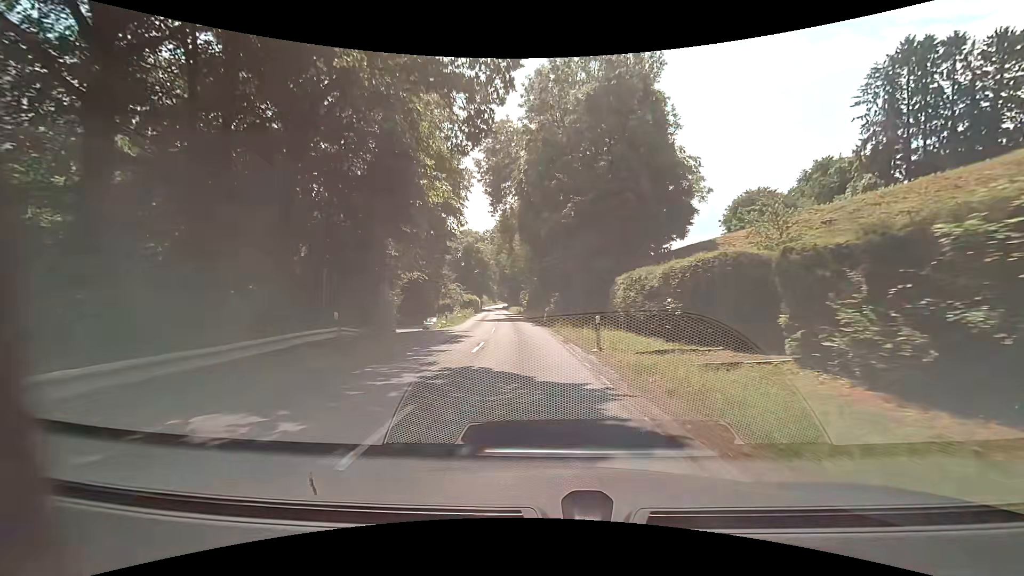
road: secondary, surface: asphalt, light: Day
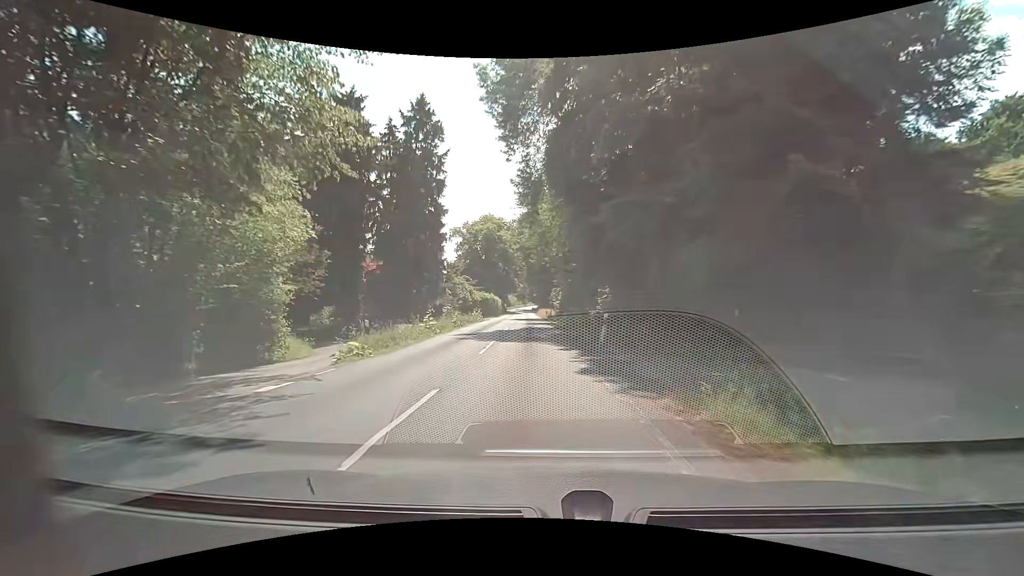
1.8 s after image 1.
(-0.9, +22.9) m; -4°
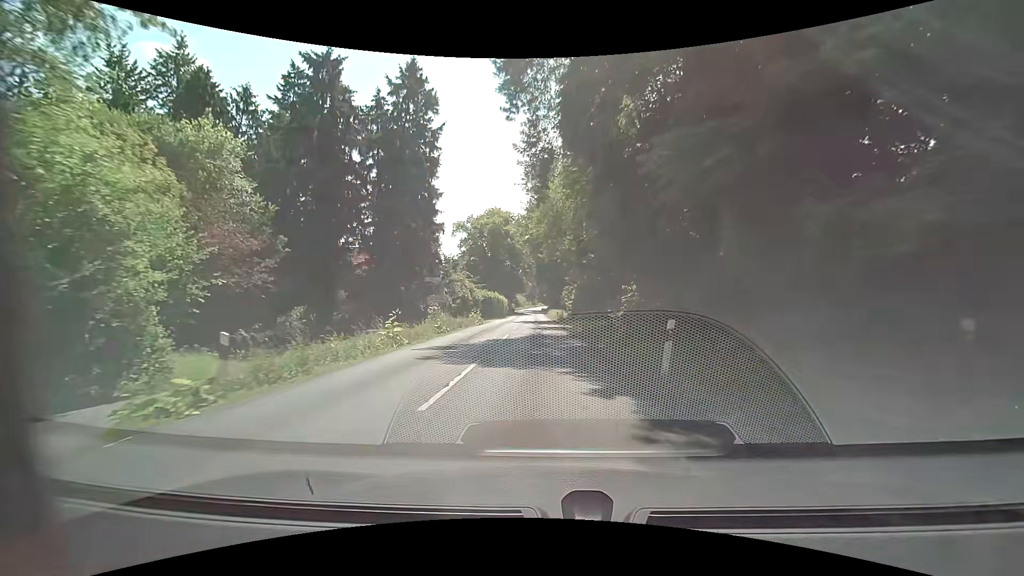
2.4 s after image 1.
(-0.1, +7.8) m; -1°
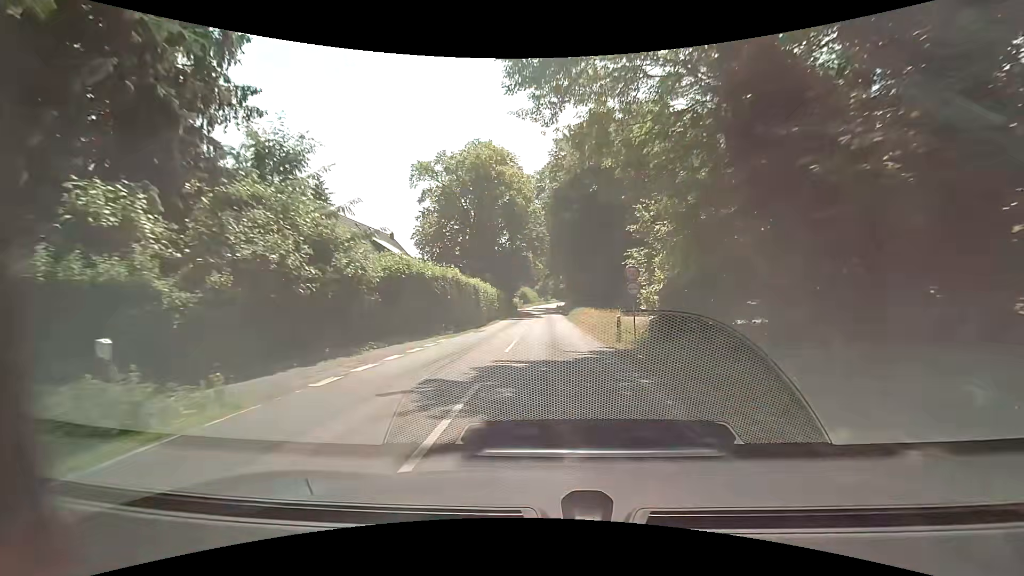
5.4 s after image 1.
(-1.0, +39.8) m; -3°
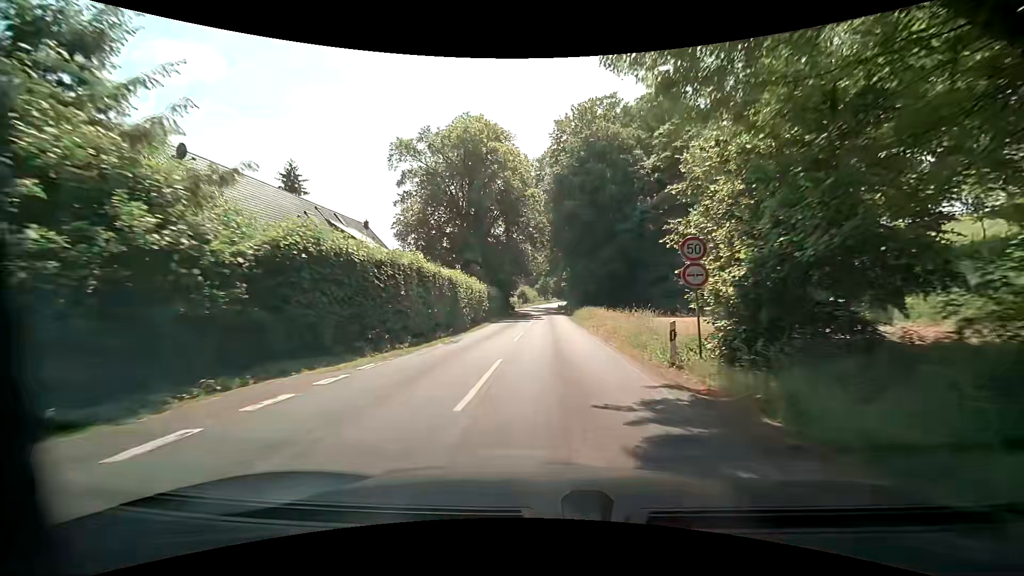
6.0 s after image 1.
(+0.2, +8.1) m; +1°
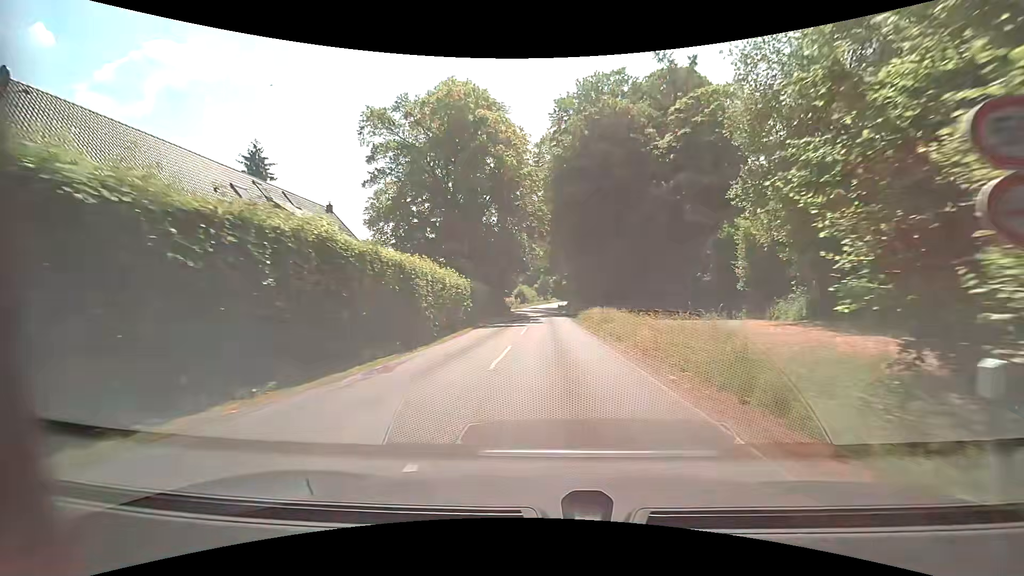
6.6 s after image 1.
(0.0, +8.0) m; +1°
